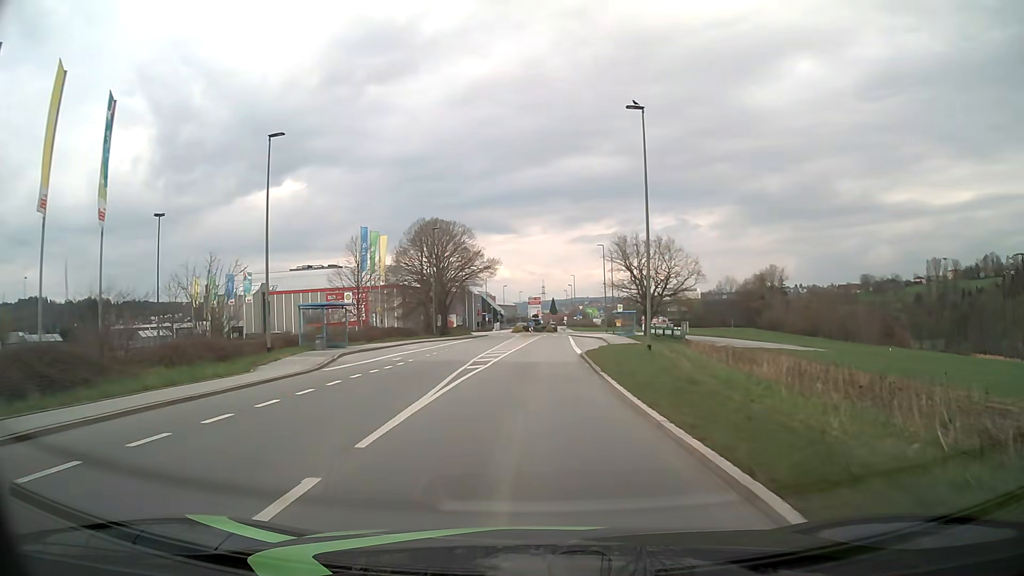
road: tertiary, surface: asphalt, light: Day
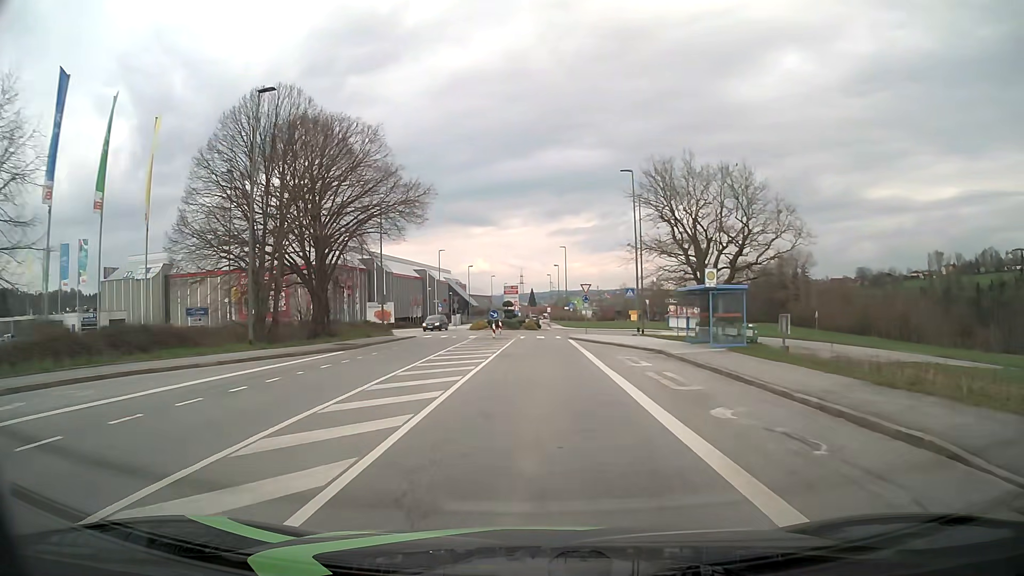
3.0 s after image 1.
(+0.6, +37.1) m; +2°
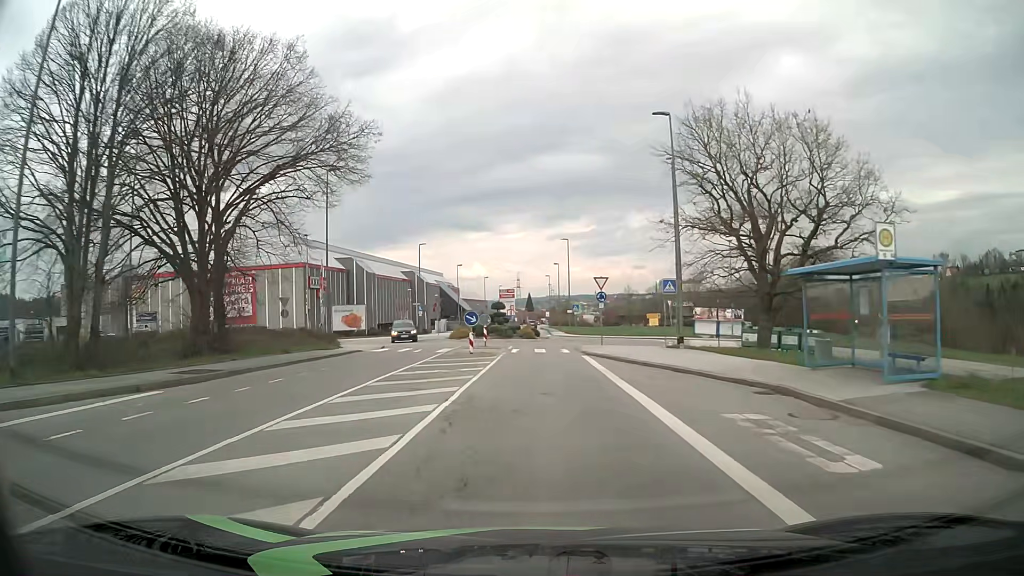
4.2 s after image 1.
(+0.1, +13.0) m; +1°
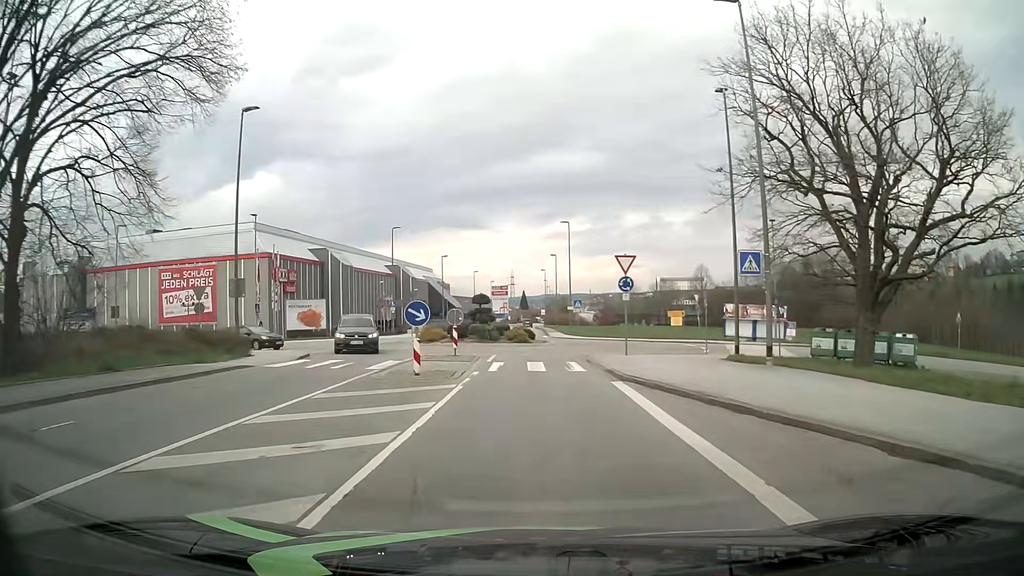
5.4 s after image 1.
(0.0, +11.6) m; +1°
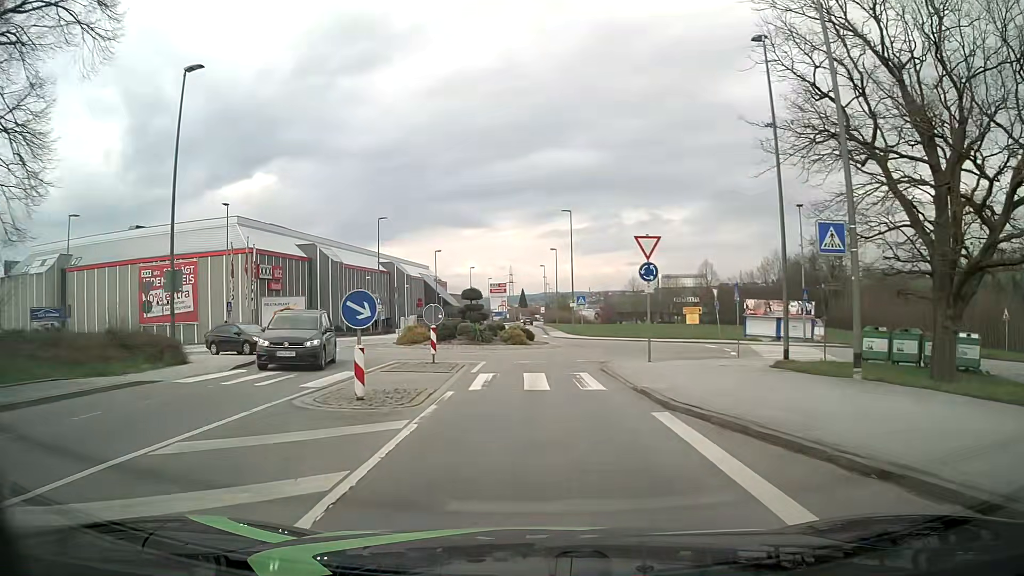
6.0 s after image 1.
(0.0, +5.1) m; 0°
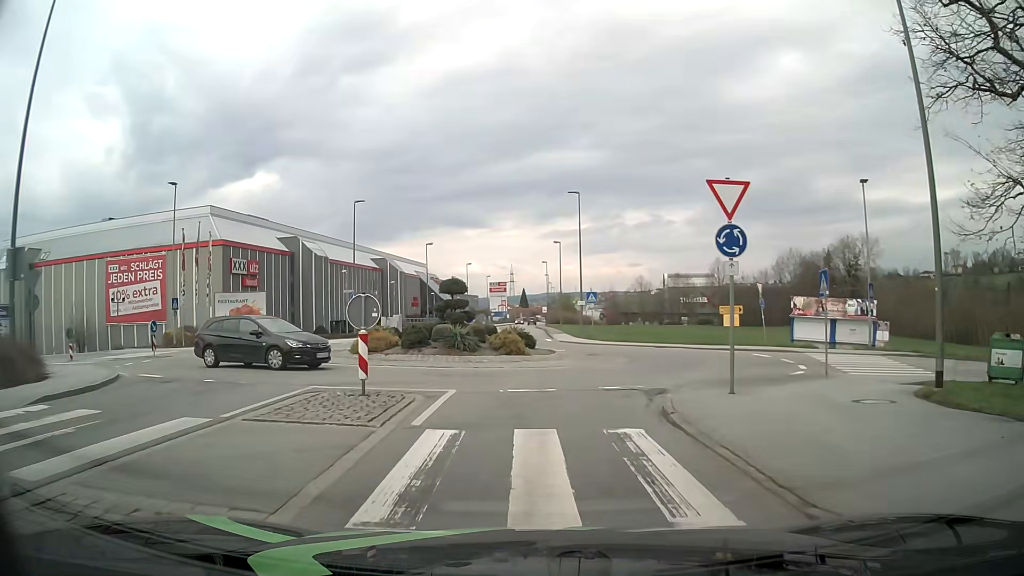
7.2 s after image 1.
(0.0, +8.1) m; 0°
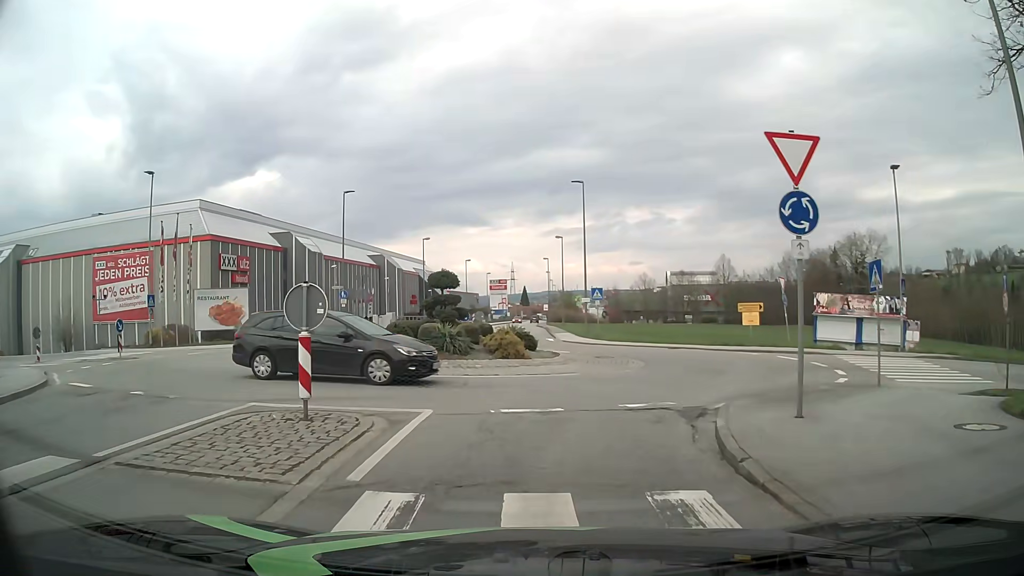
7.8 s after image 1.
(0.0, +3.0) m; 0°
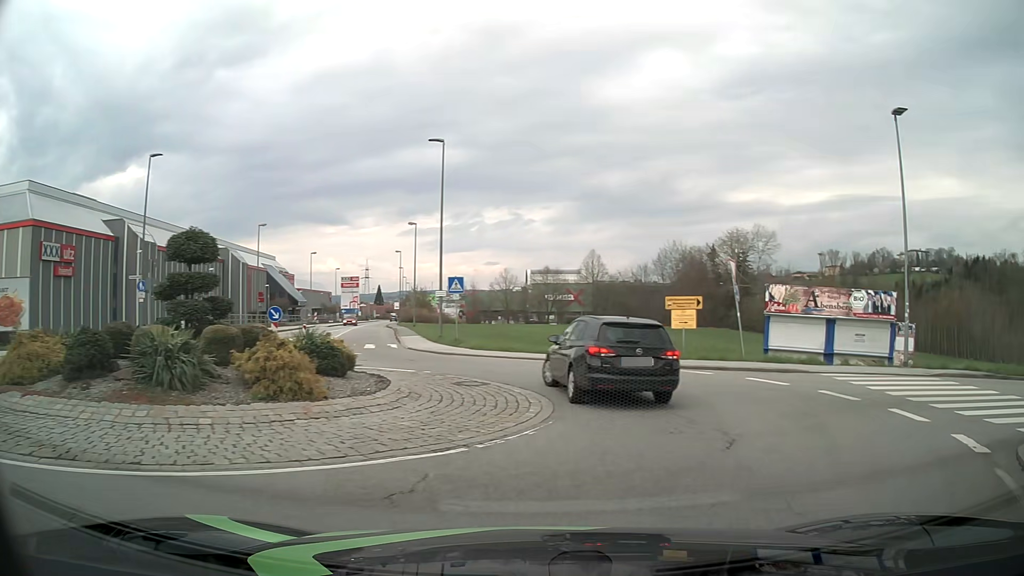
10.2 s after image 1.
(+0.3, +10.3) m; +10°
(+3, +10) (+1, +19) (-8, +22) (-18, +18) (-27, +16) (-37, +13) (-47, +11) (-56, +8) (-66, +6) (-75, +2) m
